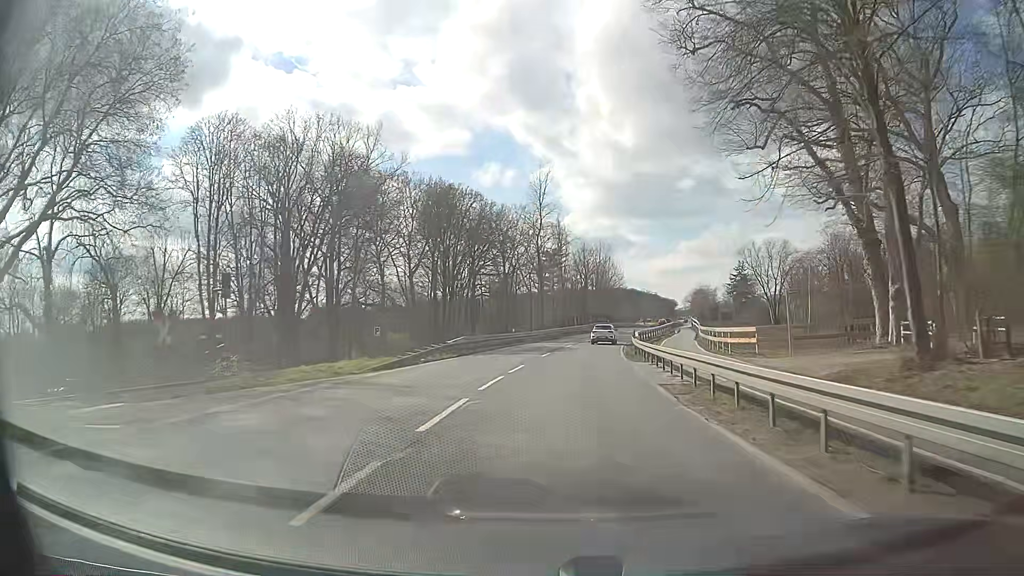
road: primary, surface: asphalt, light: Day
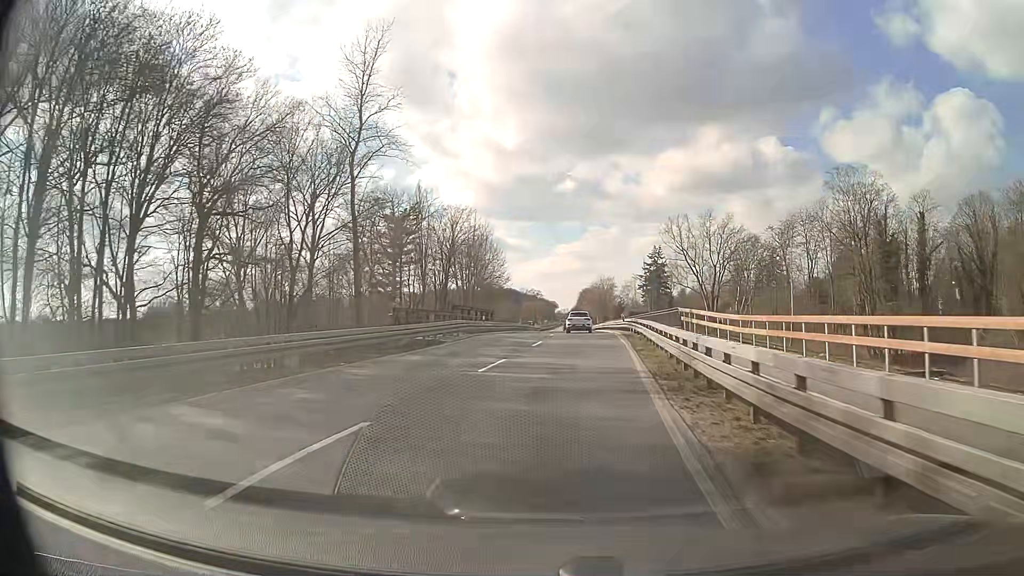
(+4.9, +53.3) m; +10°
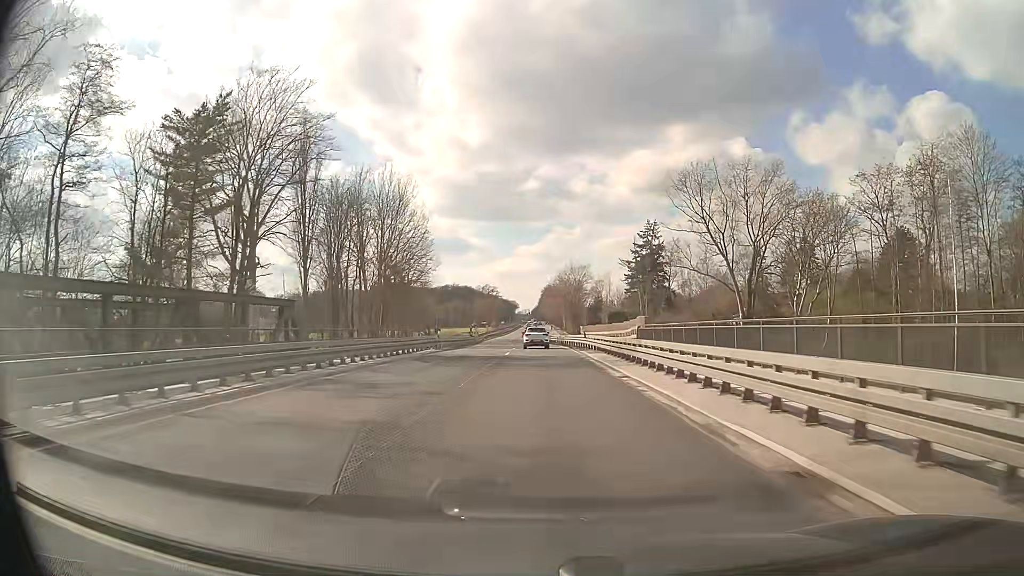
(+2.8, +53.0) m; +4°
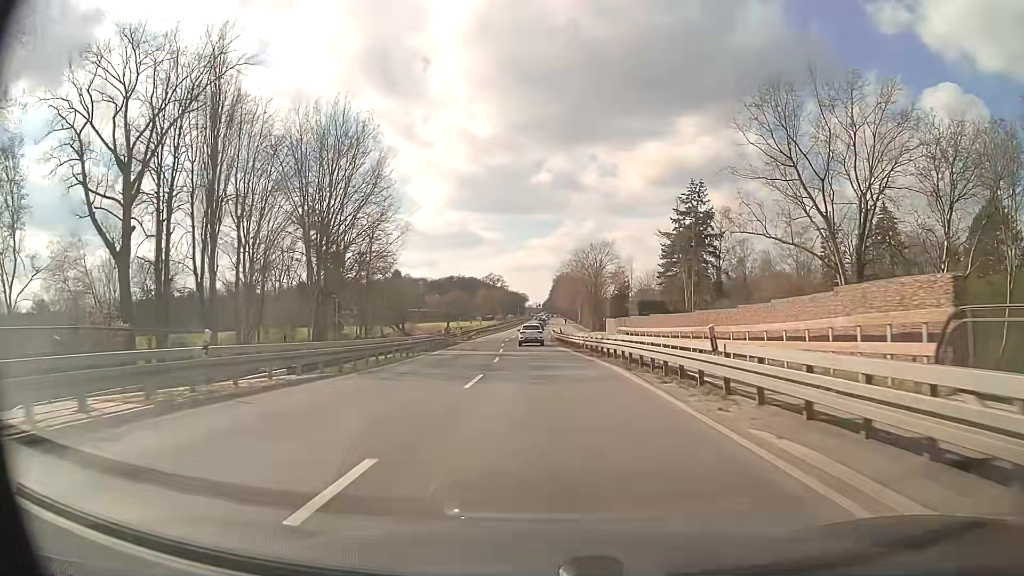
(-0.3, +32.2) m; -1°
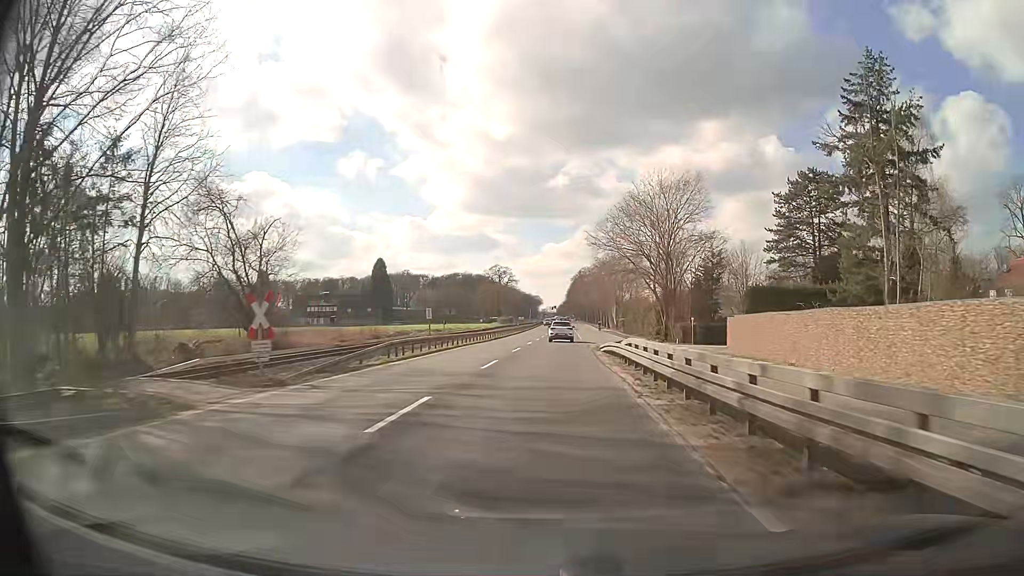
(-1.4, +54.2) m; -1°
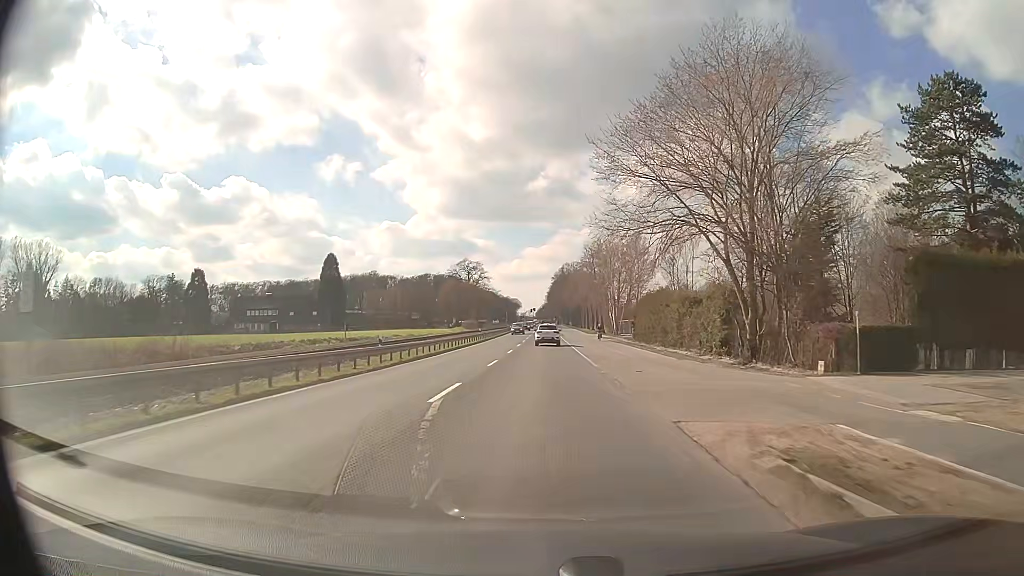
(+0.6, +32.3) m; +2°
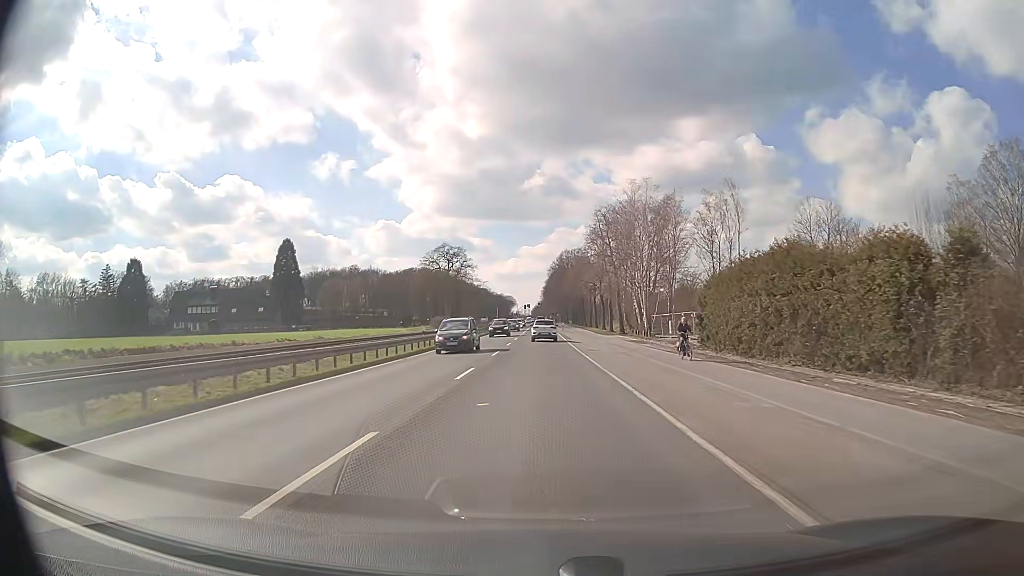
(+0.2, +32.2) m; +1°
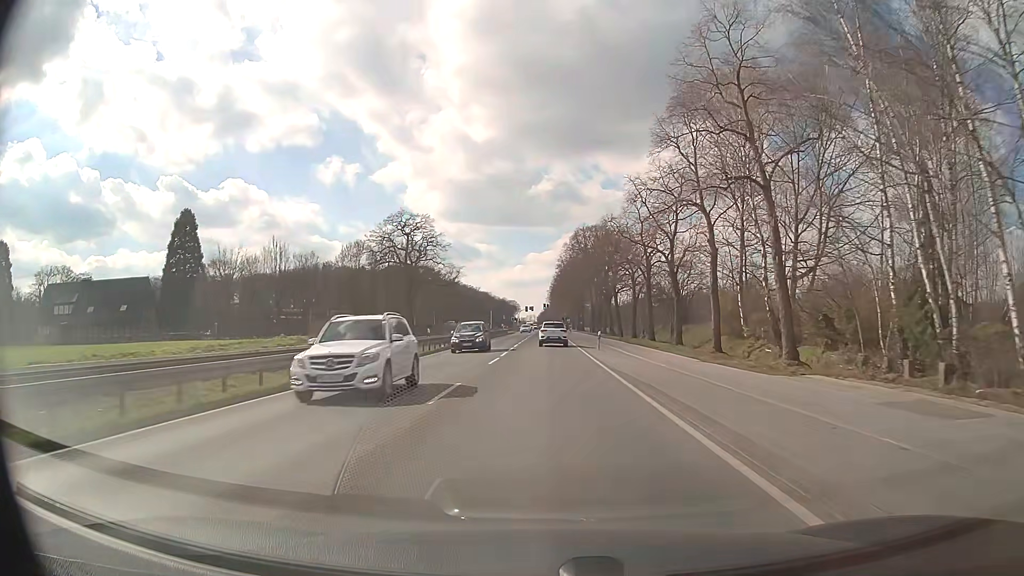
(-0.4, +53.3) m; -1°
(0, +10) (0, +20) (0, +30) (0, +40) (0, +50) (0, +60) (0, +70) (0, +80) (0, +90) (+1, +100) m
